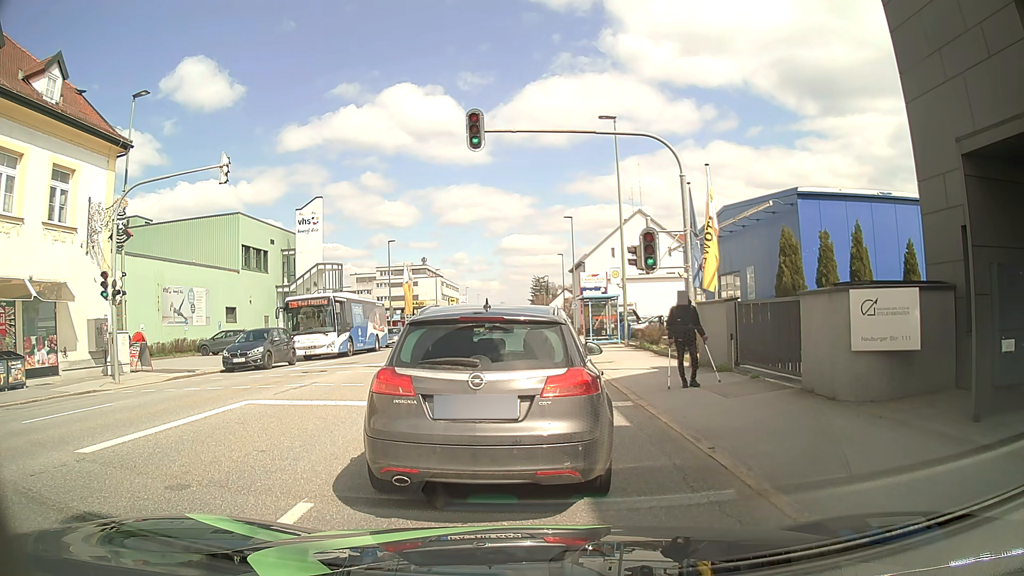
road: tertiary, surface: asphalt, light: Day
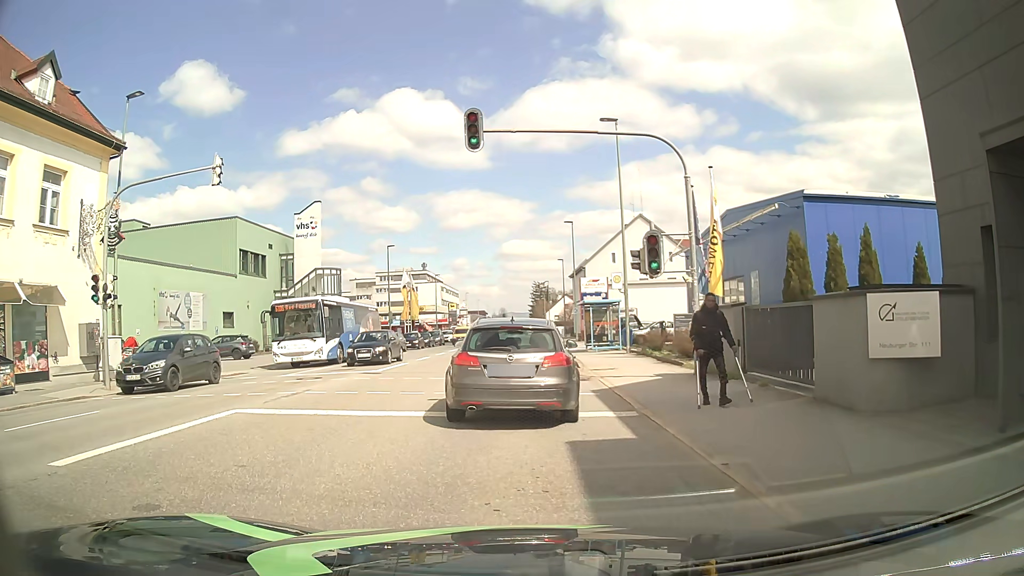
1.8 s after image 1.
(0.0, +0.6) m; -2°
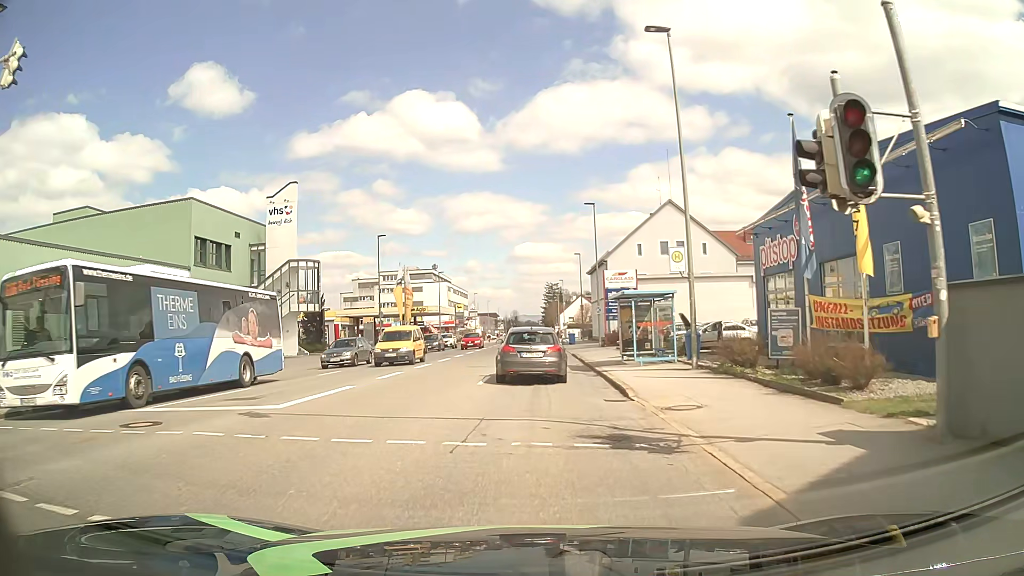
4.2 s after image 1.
(-0.1, +10.5) m; -1°
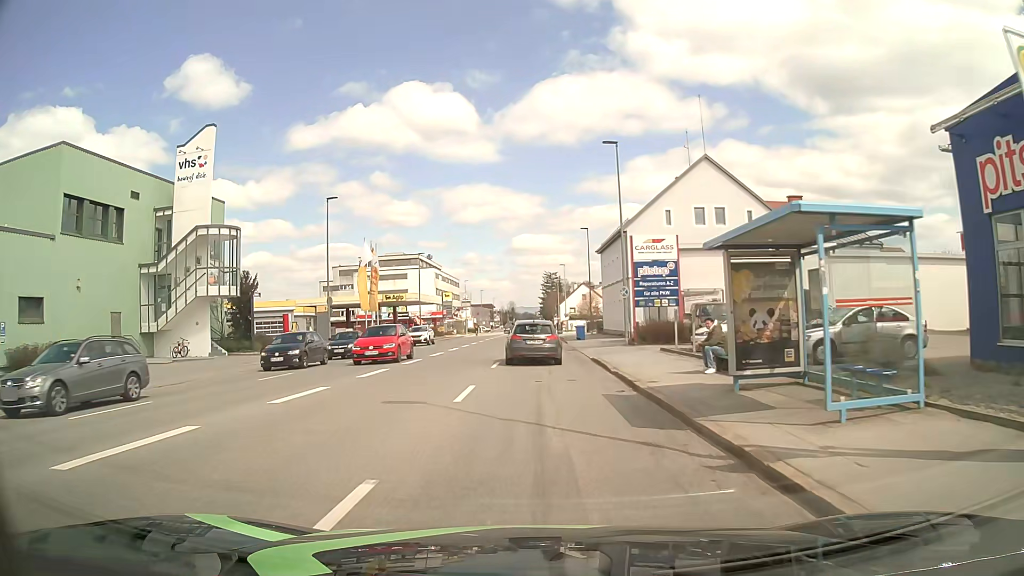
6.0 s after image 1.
(0.0, +15.0) m; +1°
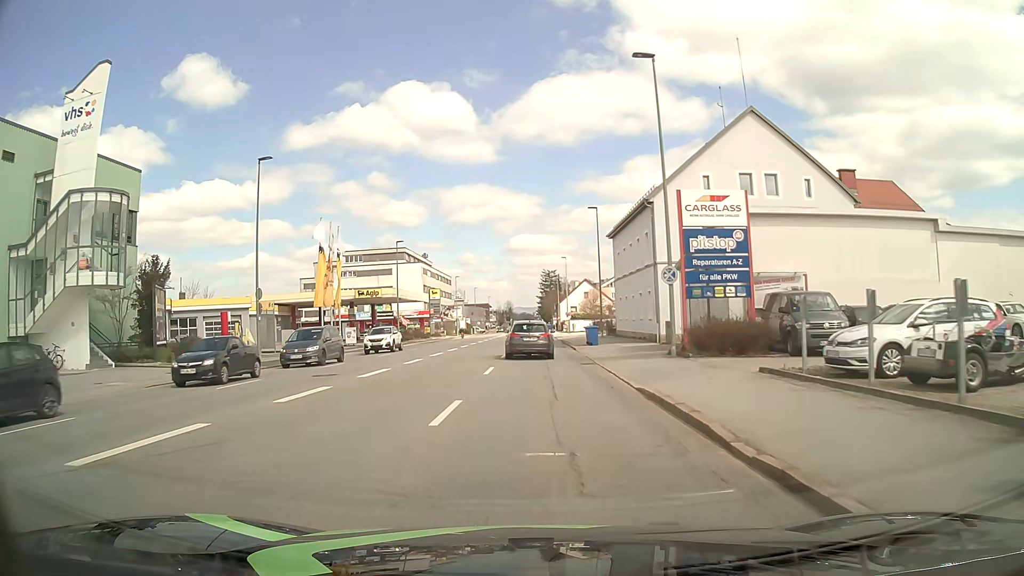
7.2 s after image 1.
(0.0, +12.0) m; 0°
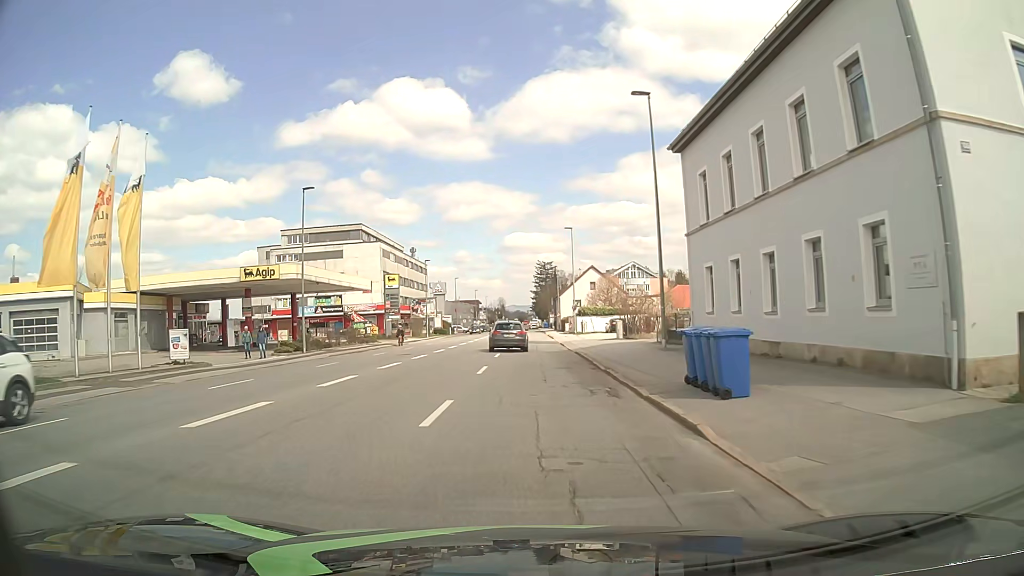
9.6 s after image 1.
(+0.1, +27.3) m; +1°
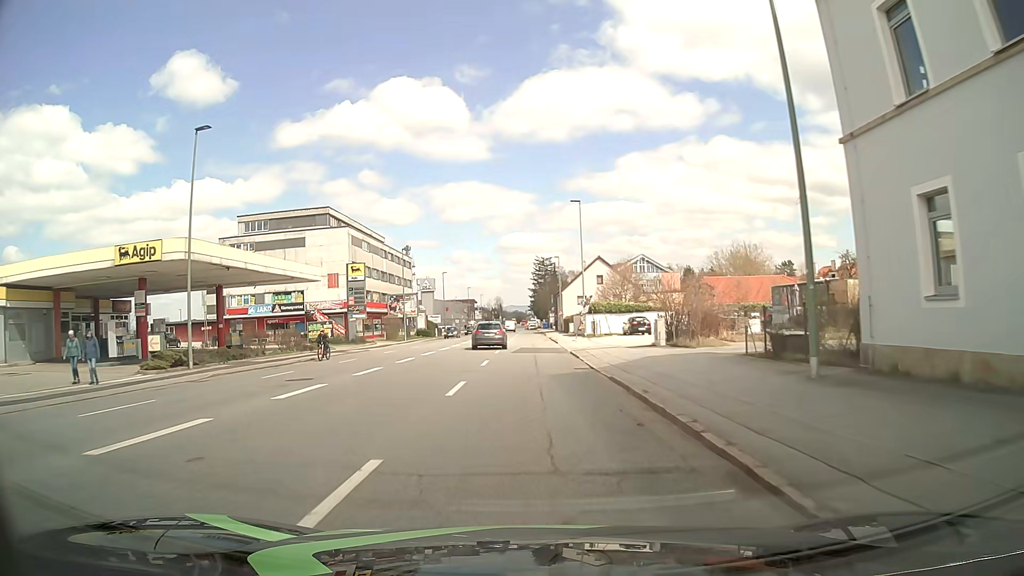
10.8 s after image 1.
(0.0, +14.5) m; 0°
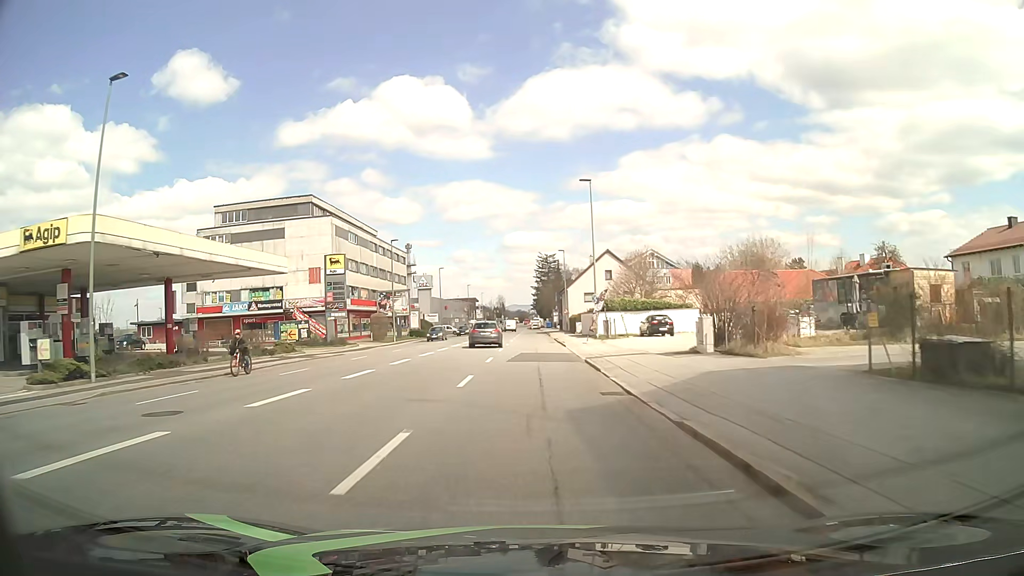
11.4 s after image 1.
(0.0, +7.3) m; 0°
